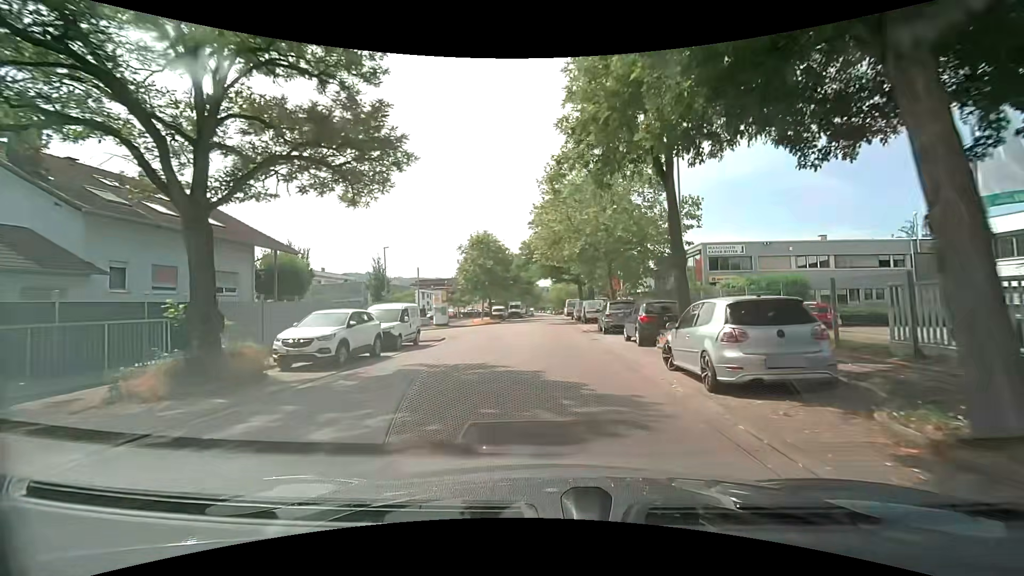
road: unclassified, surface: asphalt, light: Day
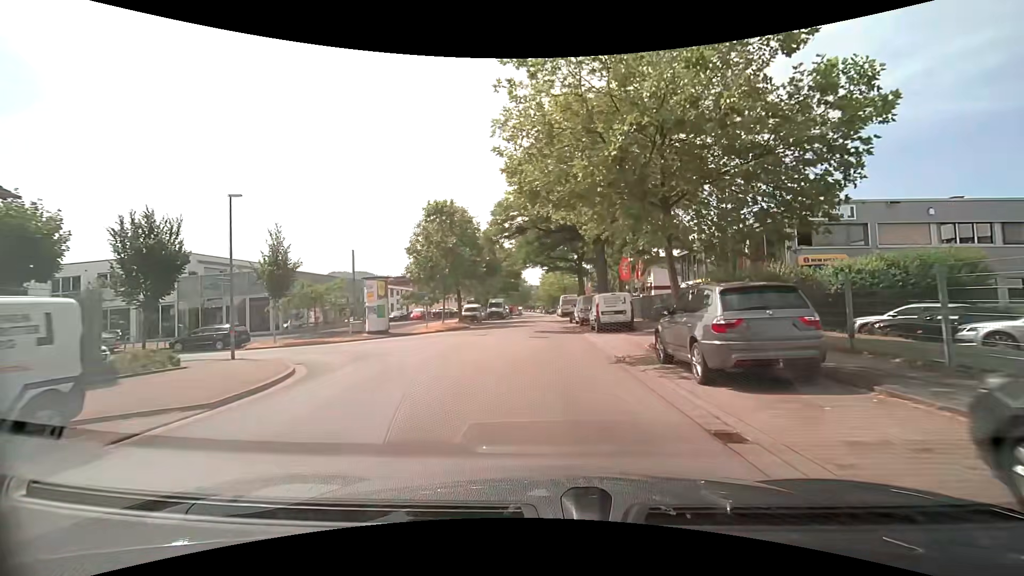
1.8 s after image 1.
(+0.1, +16.3) m; +1°
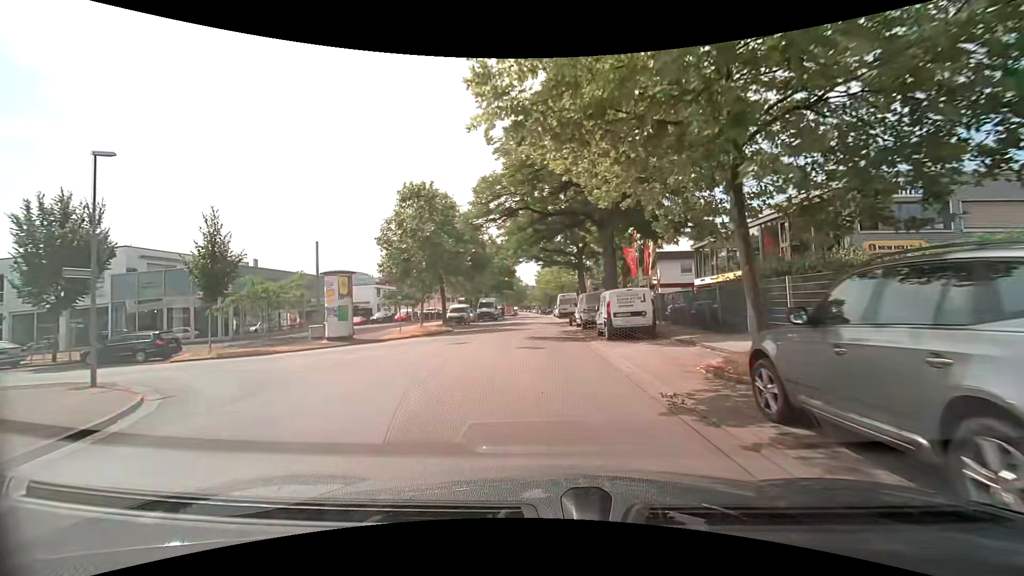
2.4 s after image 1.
(0.0, +5.5) m; 0°
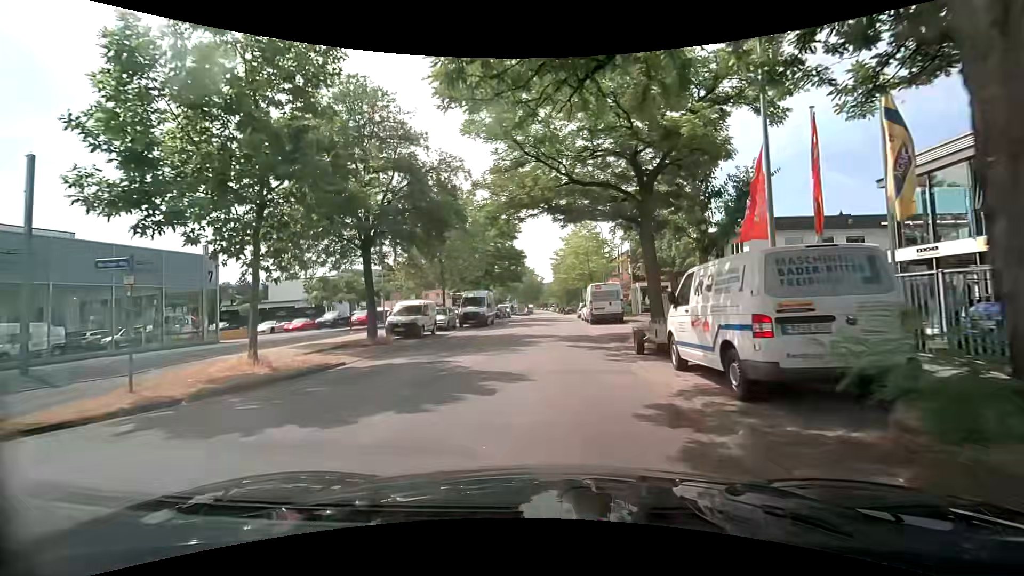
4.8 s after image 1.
(-0.2, +20.1) m; -2°
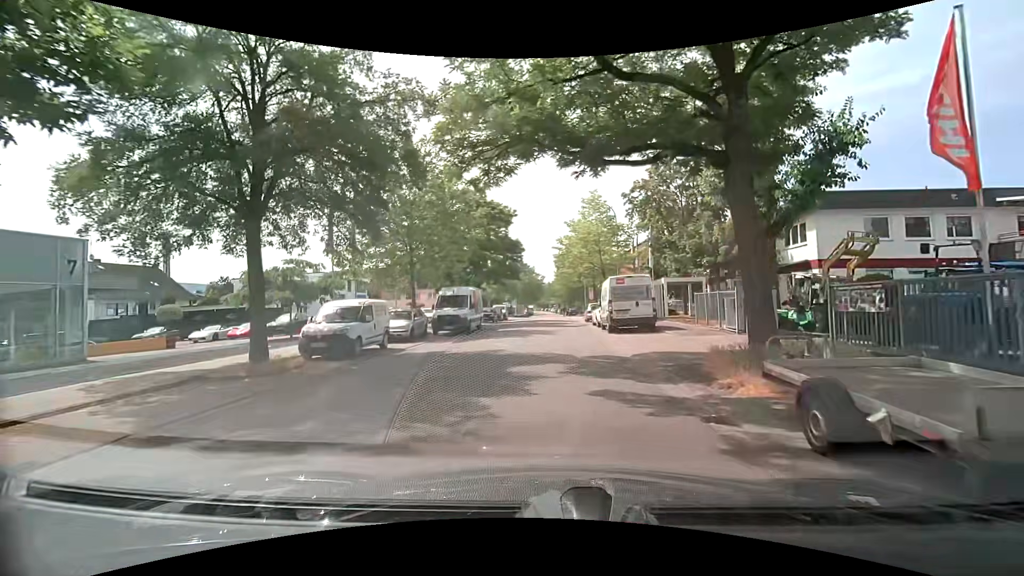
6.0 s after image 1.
(0.0, +8.2) m; -1°
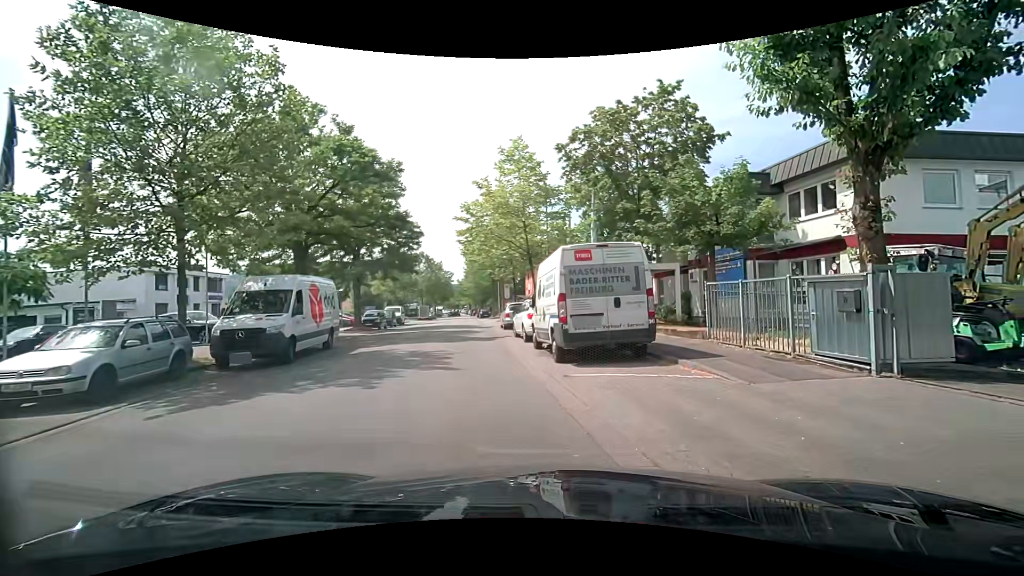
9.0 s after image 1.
(+0.1, +11.2) m; +8°
